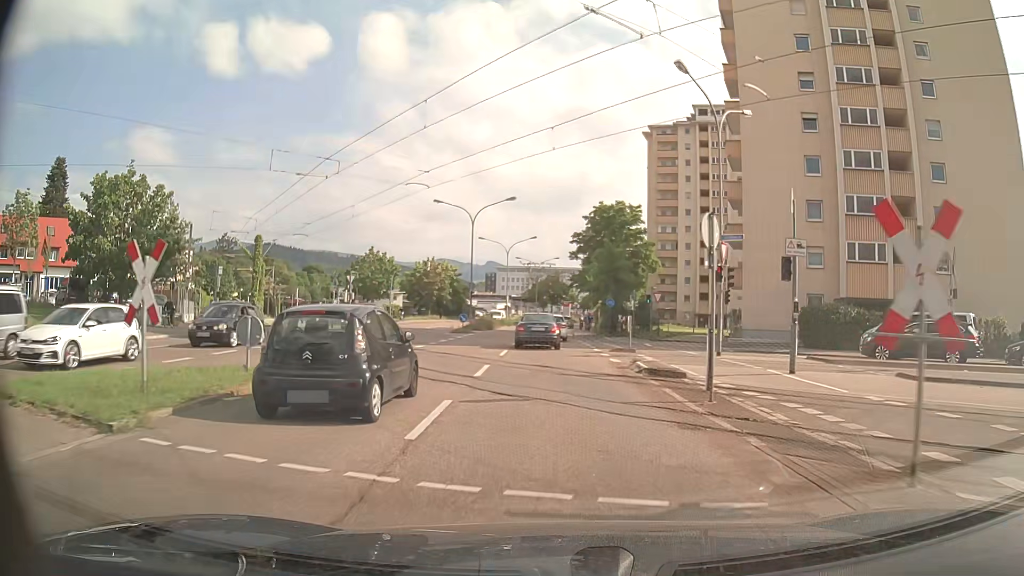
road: secondary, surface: asphalt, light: Day
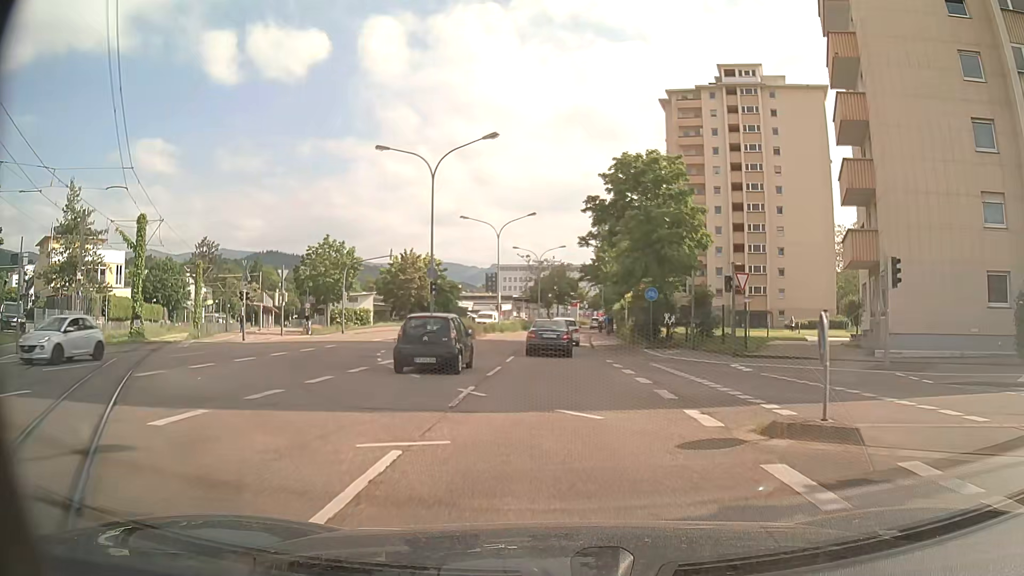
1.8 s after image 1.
(-0.4, +18.2) m; -1°
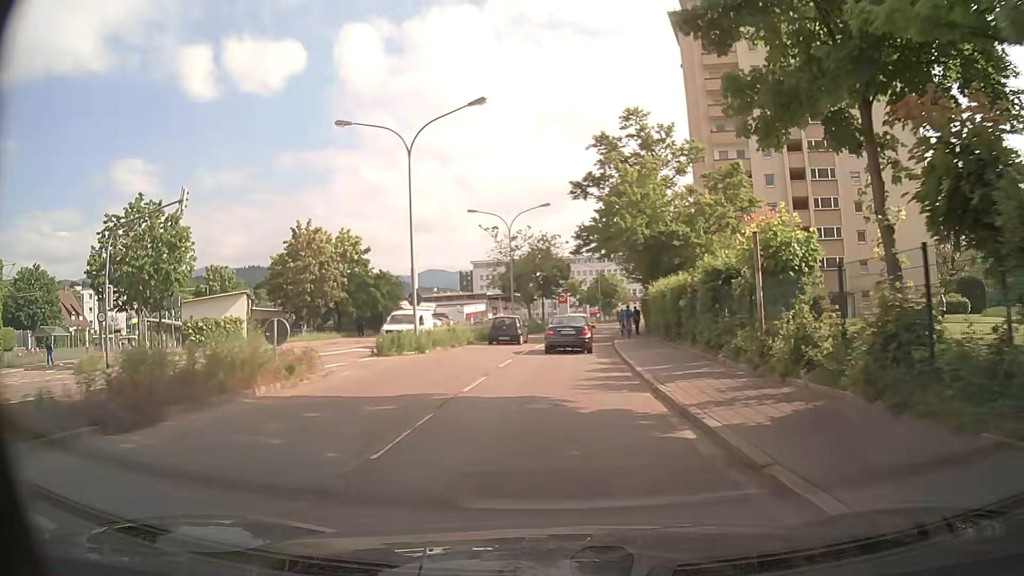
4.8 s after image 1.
(0.0, +29.9) m; 0°
